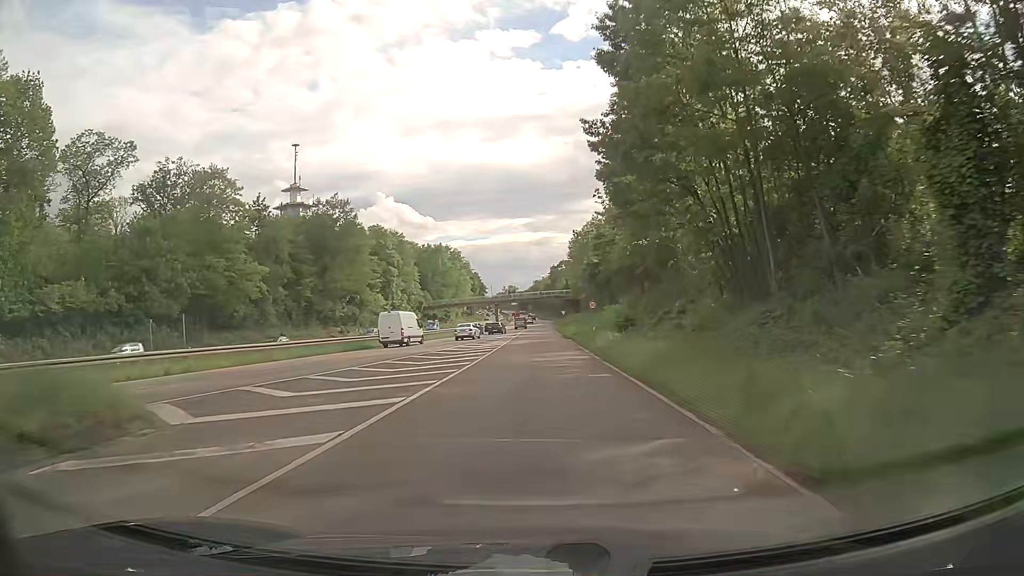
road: trunk_link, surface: asphalt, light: Day
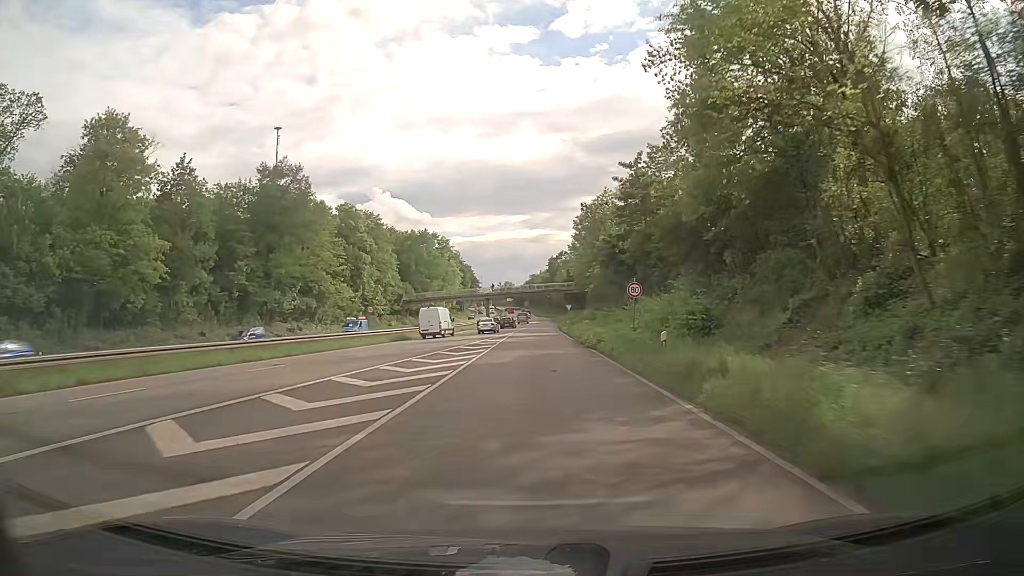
(0.0, +20.9) m; 0°
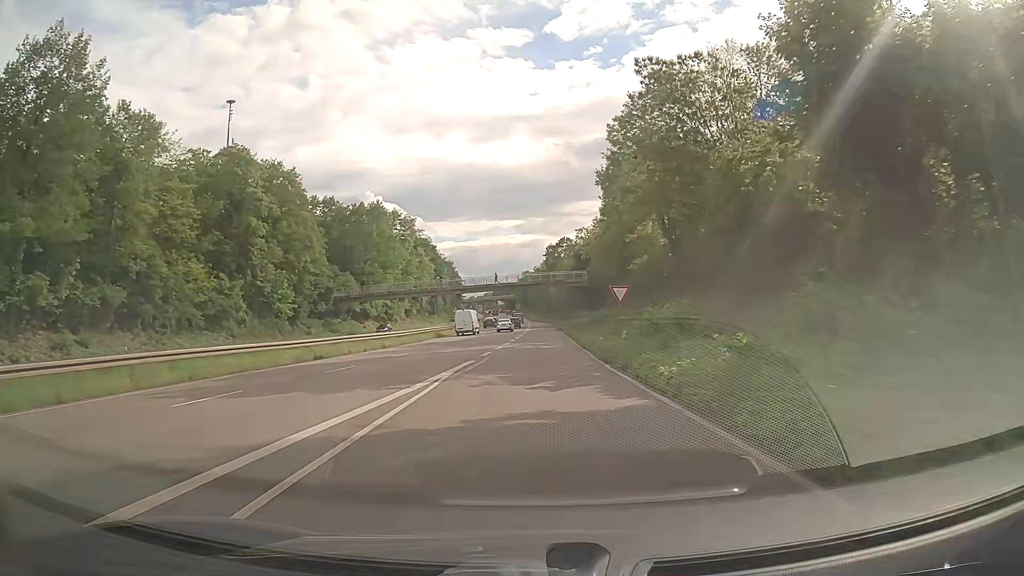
(+0.6, +44.7) m; +1°
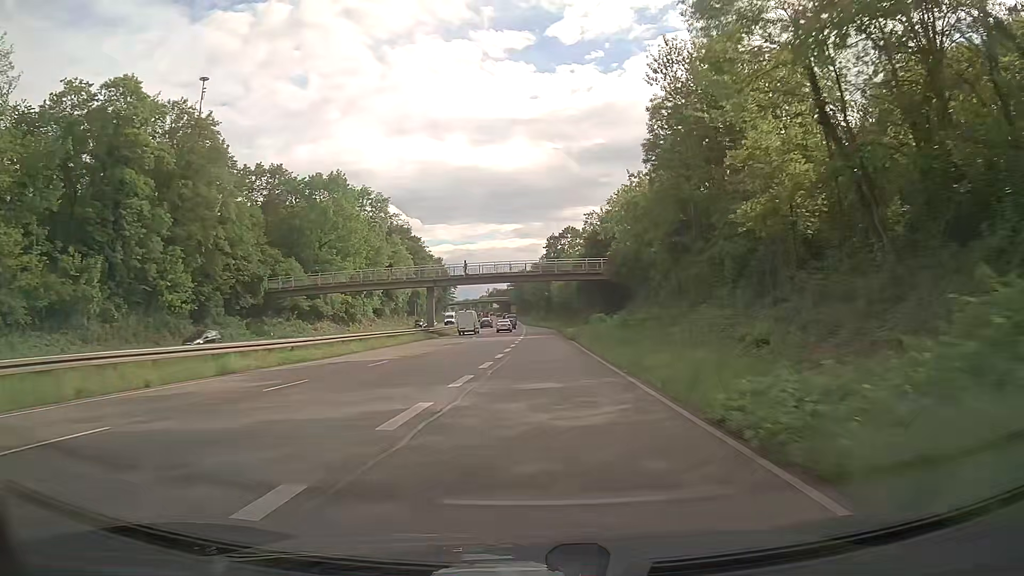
(+0.1, +24.7) m; 0°
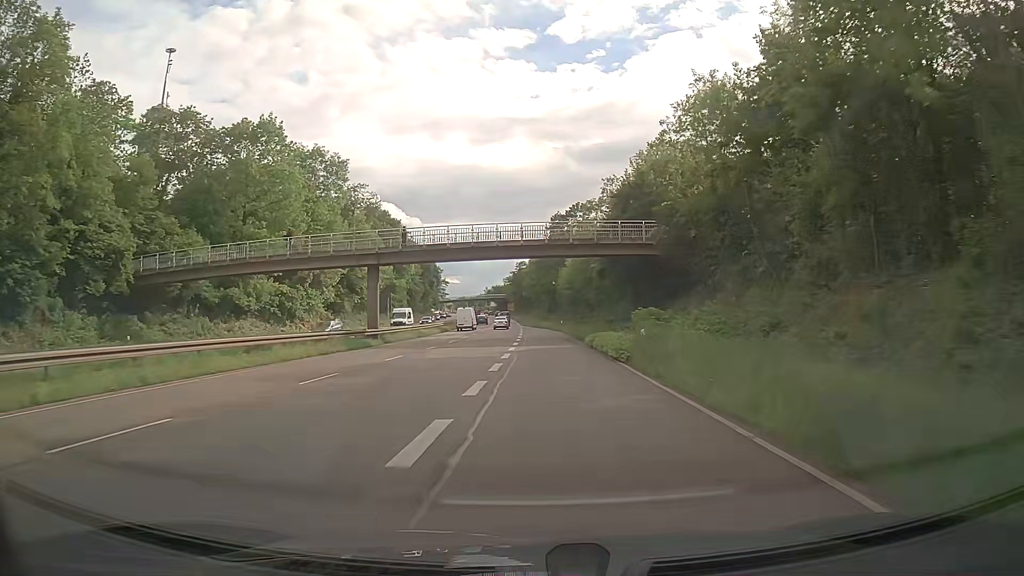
(0.0, +26.3) m; 0°
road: trunk
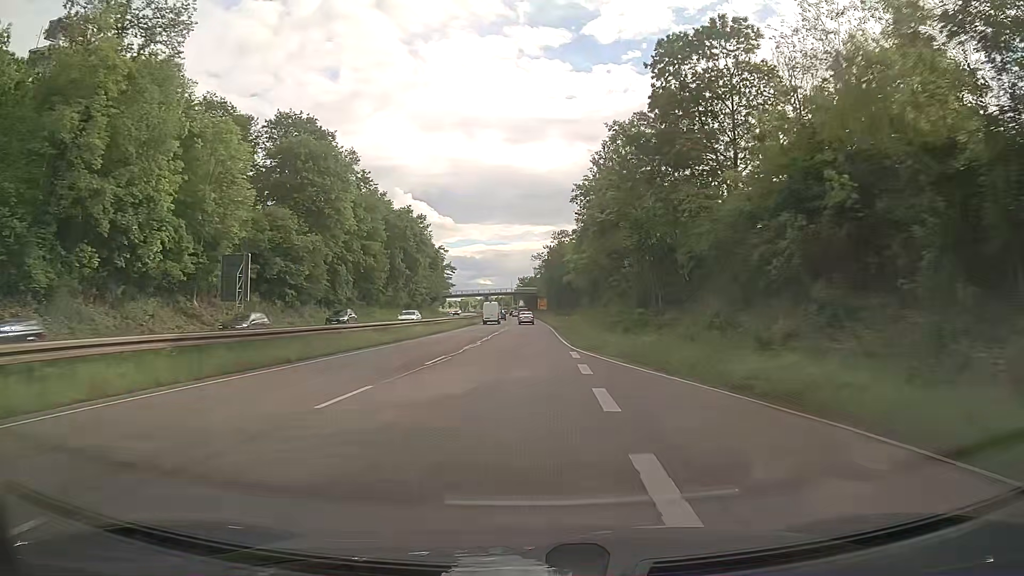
(-2.0, +68.5) m; -3°
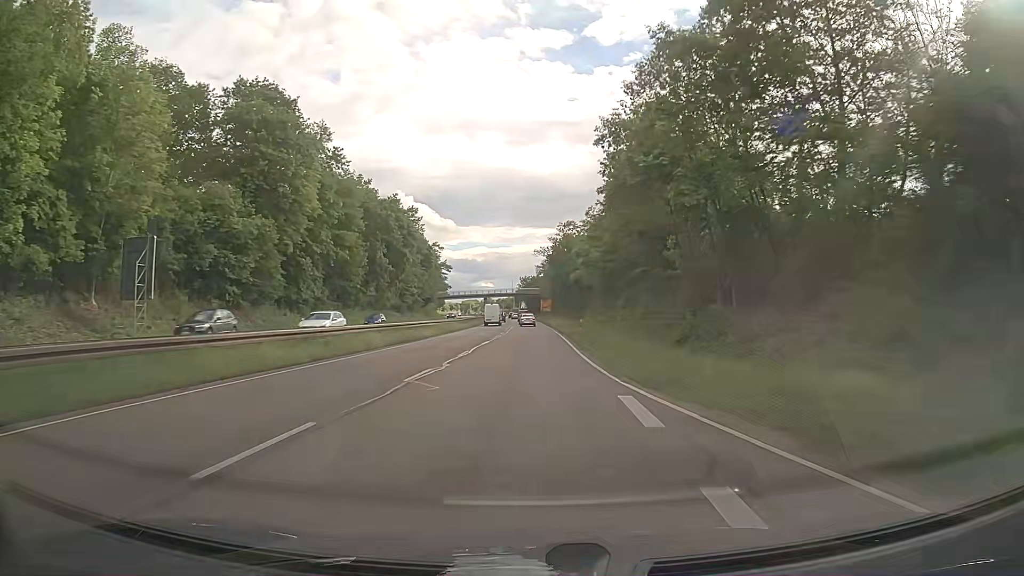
(0.0, +13.2) m; 0°
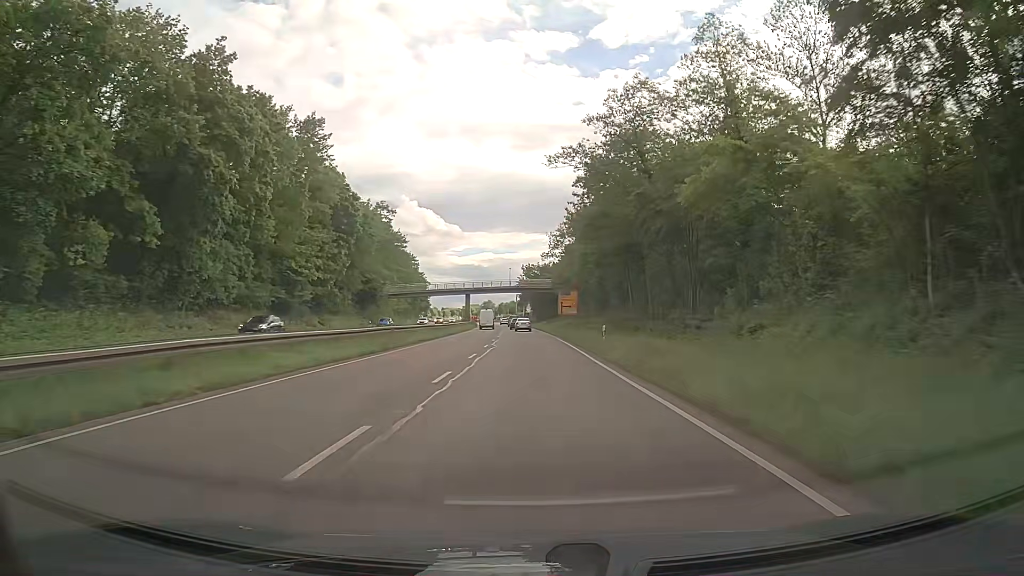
(-0.3, +62.4) m; -1°
(0, +10) (0, +20) (0, +30) (0, +40) (0, +50) (0, +60) (-1, +70) (-1, +80) (-1, +90) (-2, +100) m
